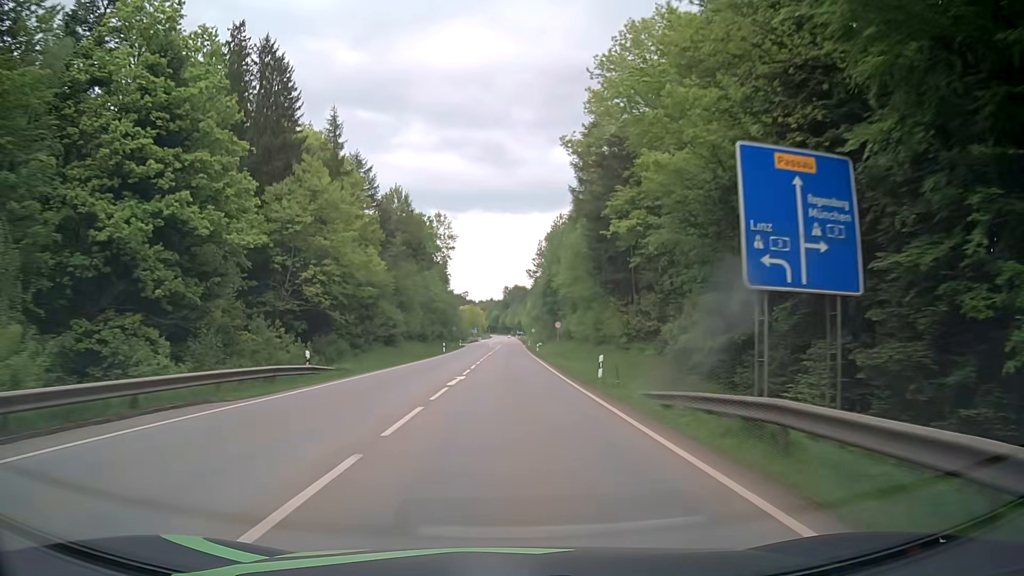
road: secondary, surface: asphalt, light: Day
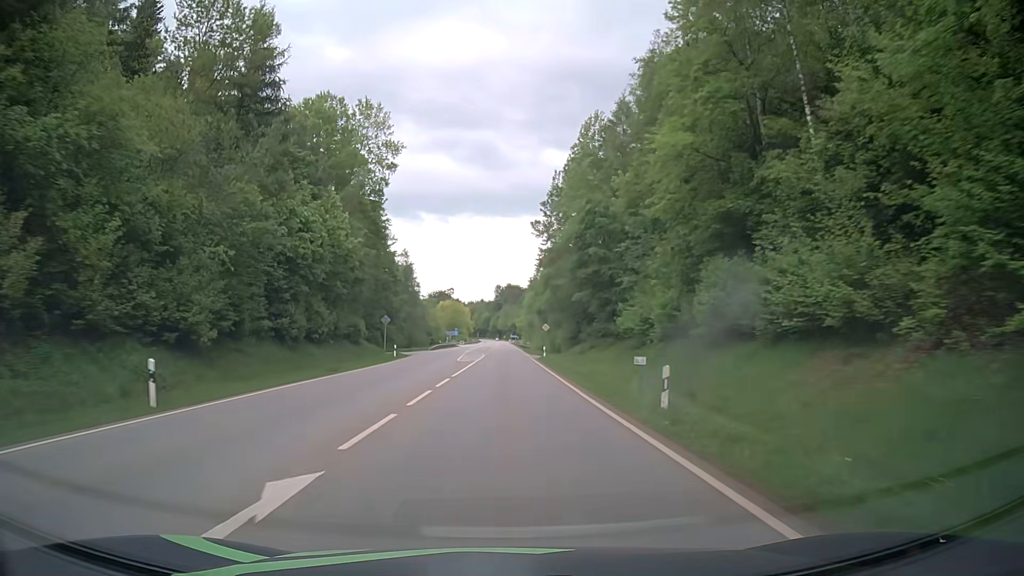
(+0.3, +61.2) m; +1°
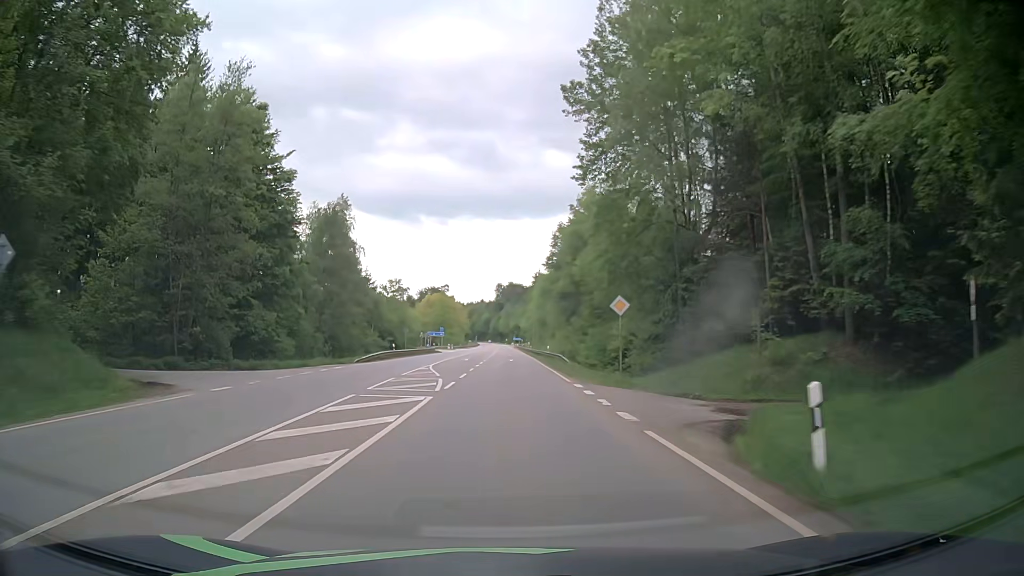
(-0.1, +45.1) m; 0°
(0, +10) (0, +20) (0, +30) (0, +40) (0, +50) (0, +60) (0, +70) (0, +80) (0, +90) (0, +100) m
